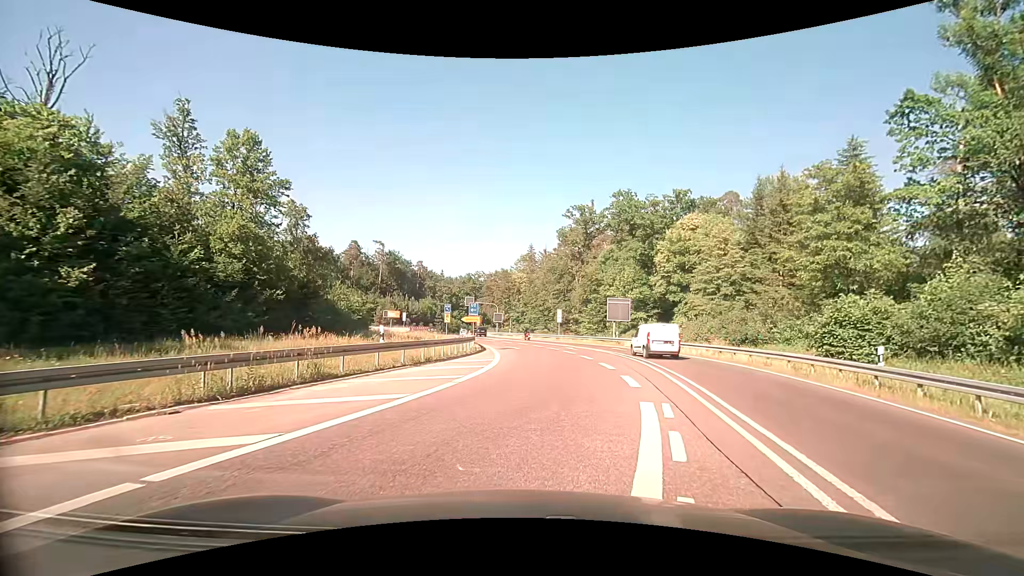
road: trunk_link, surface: asphalt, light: Day
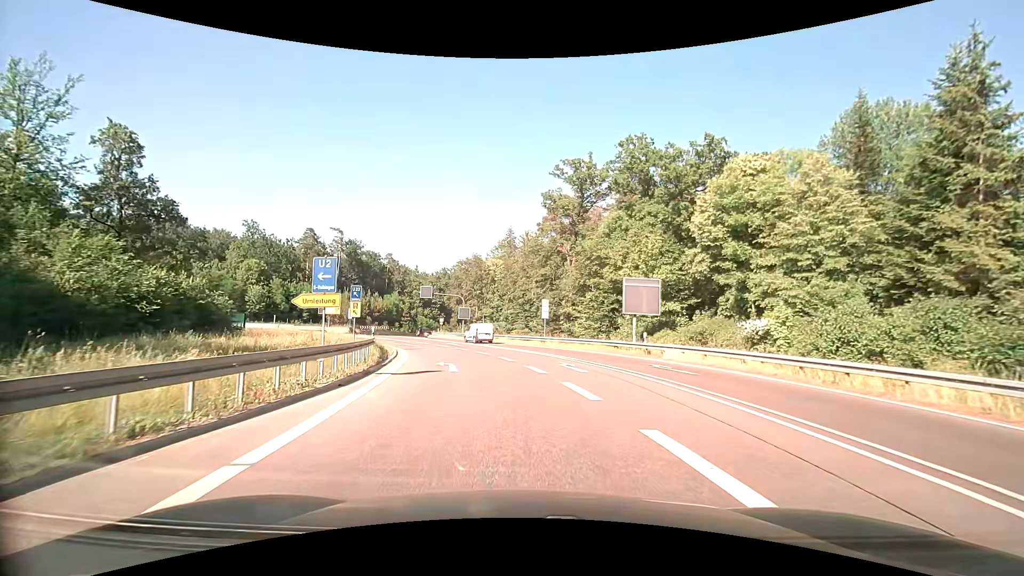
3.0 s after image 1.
(+1.3, +21.2) m; +3°
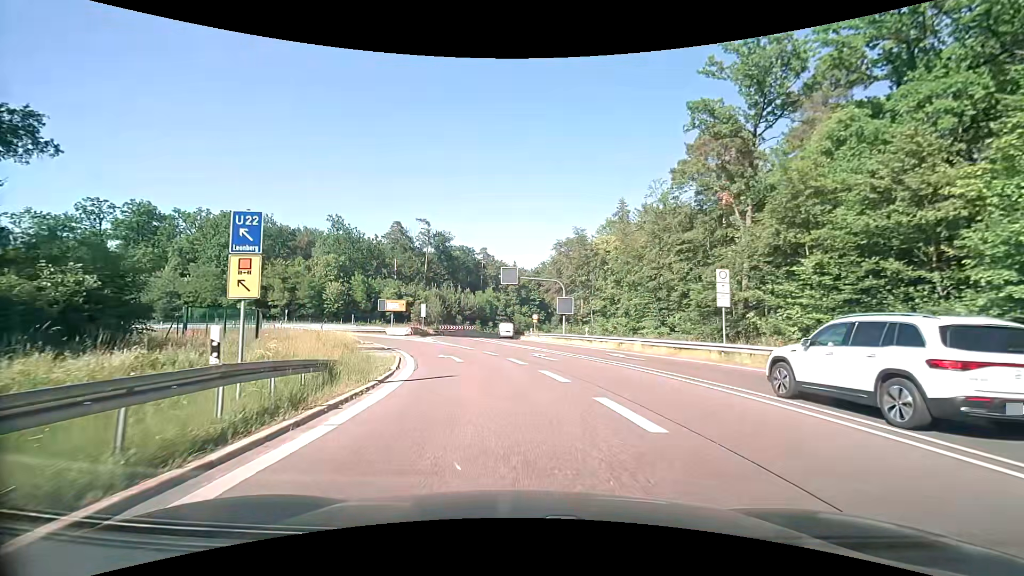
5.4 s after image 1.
(-1.9, +20.7) m; -12°
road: secondary
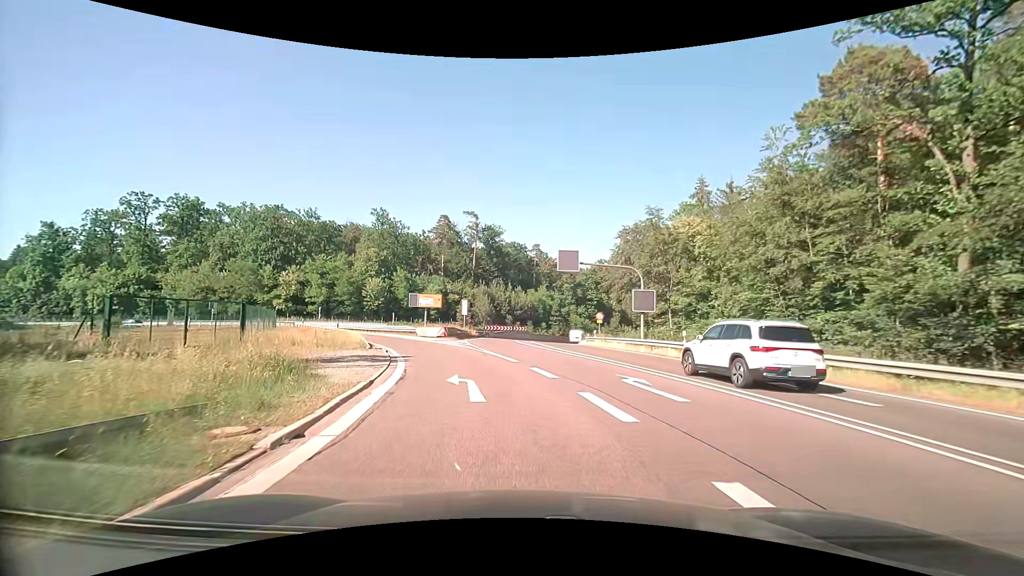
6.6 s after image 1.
(-0.6, +10.9) m; -6°
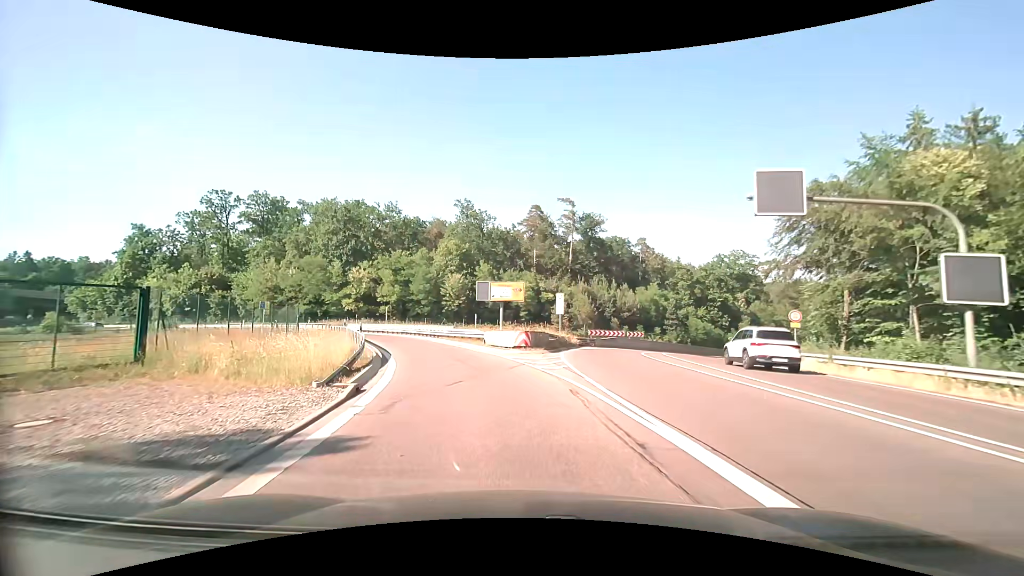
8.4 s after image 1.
(-1.6, +17.2) m; -11°
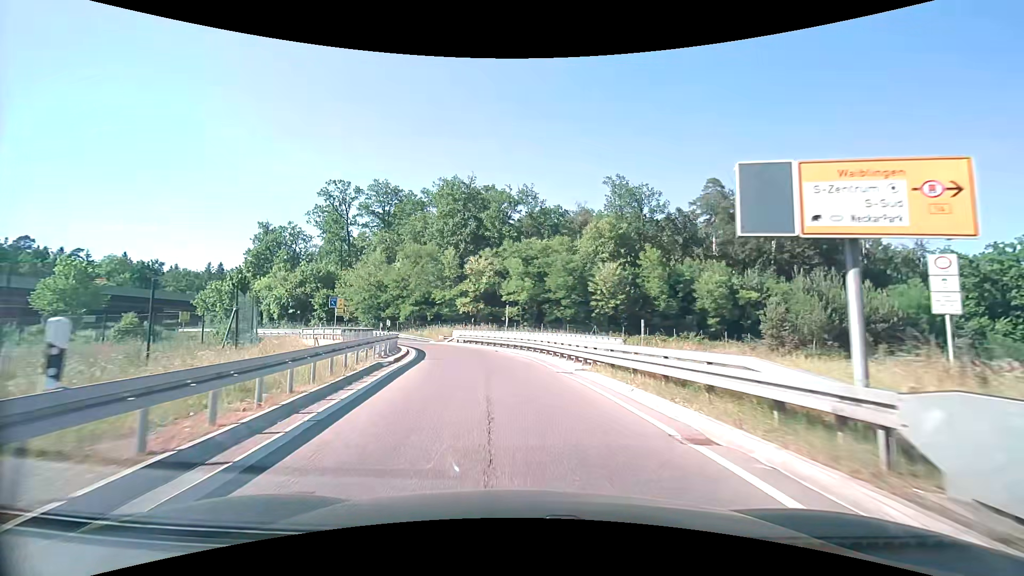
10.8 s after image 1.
(-3.8, +24.2) m; -17°
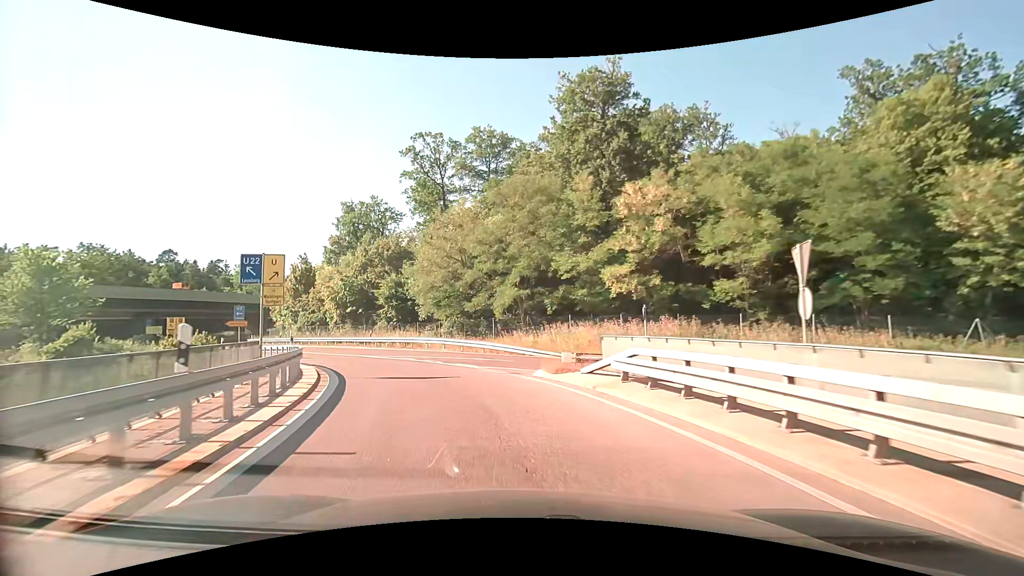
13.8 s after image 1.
(-4.2, +30.3) m; -15°
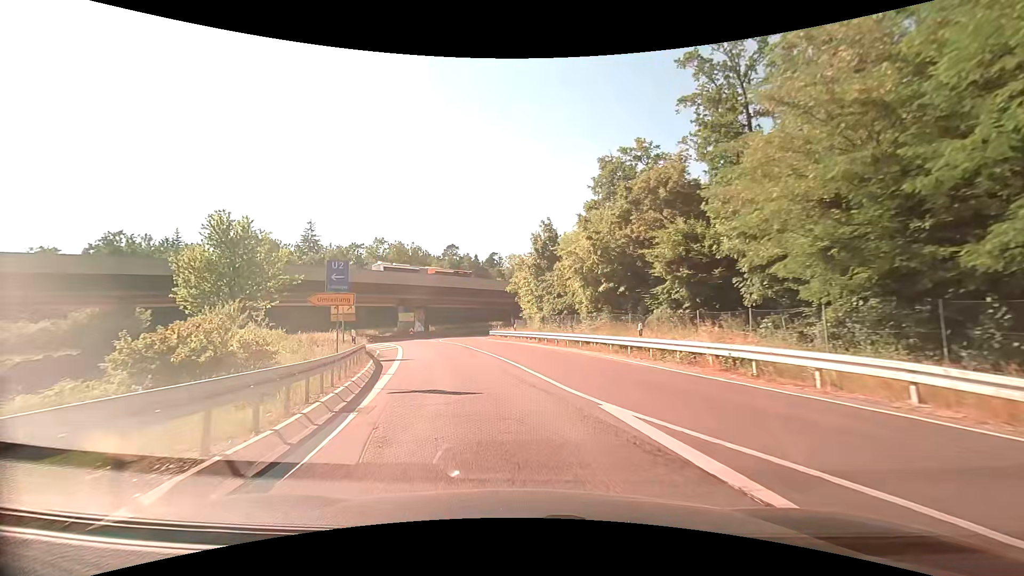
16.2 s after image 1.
(-5.5, +21.3) m; -30°
(-1, +10) (-3, +20) (-6, +29) (-8, +39) (-11, +49) (-12, +59) (-11, +68) (-5, +77) (+2, +83) (+10, +89) m
